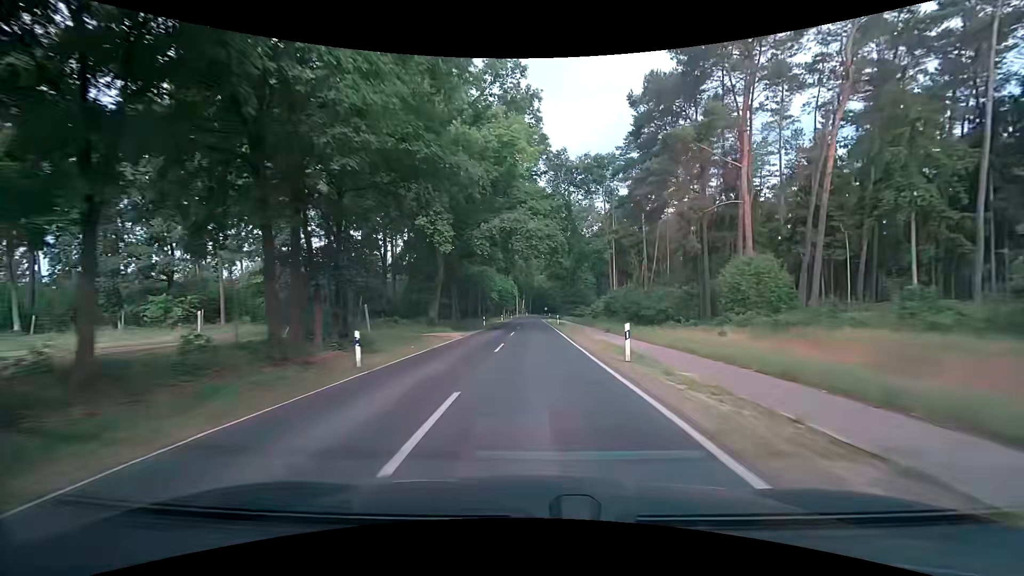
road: secondary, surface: asphalt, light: Day
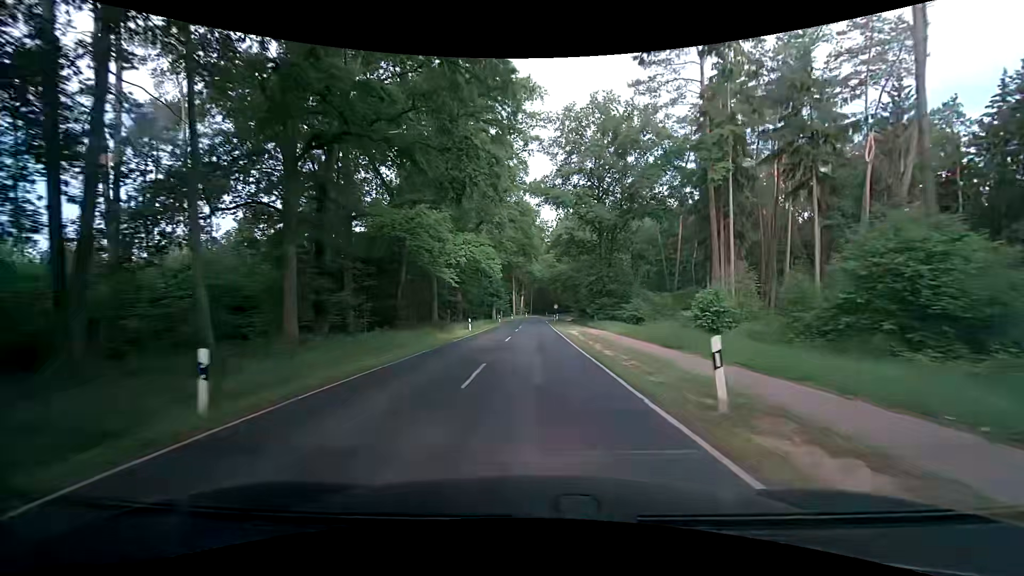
(-0.3, +44.2) m; -1°
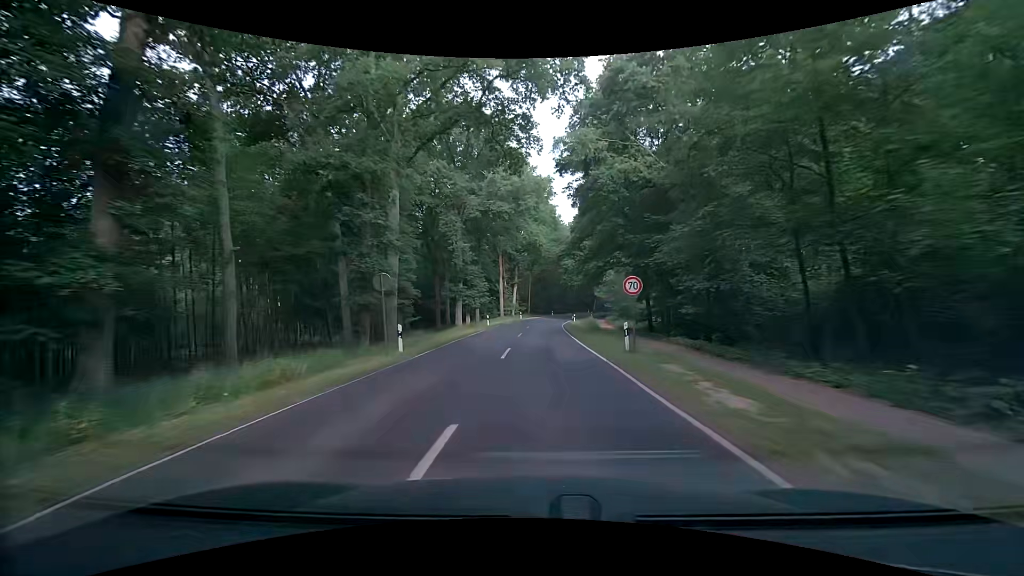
(+0.2, +52.3) m; 0°
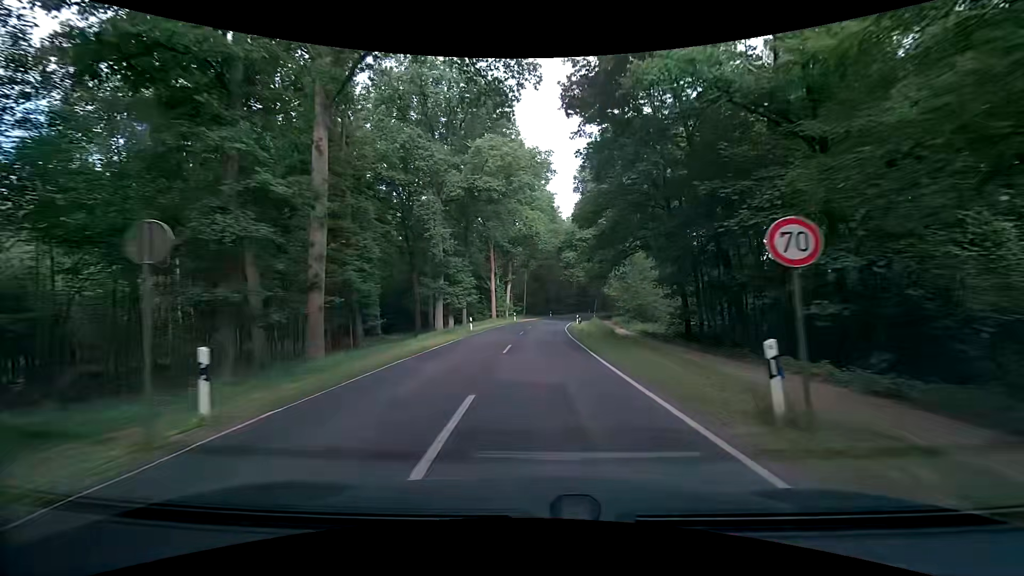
(0.0, +10.1) m; 0°
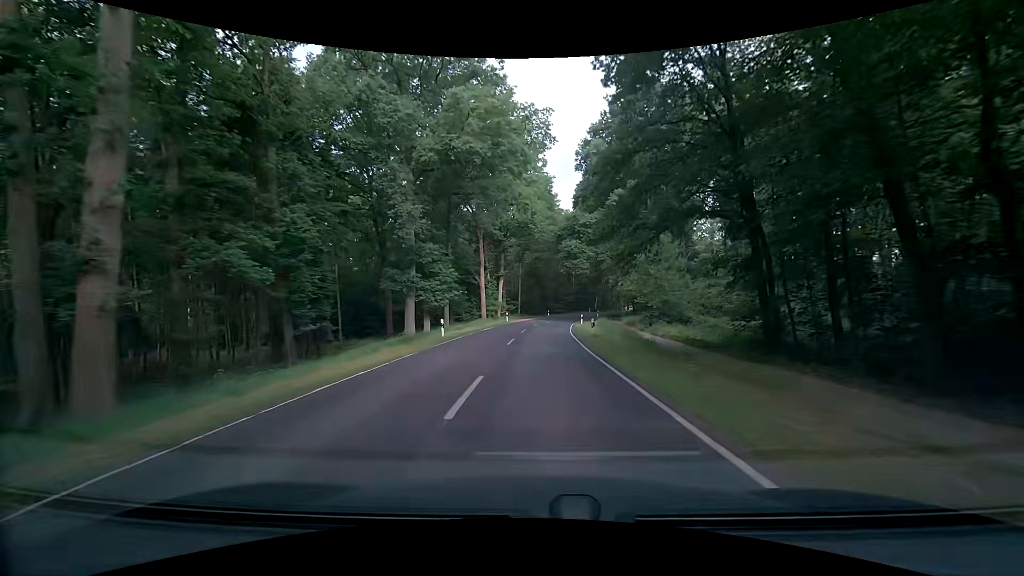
(+0.1, +10.1) m; +1°
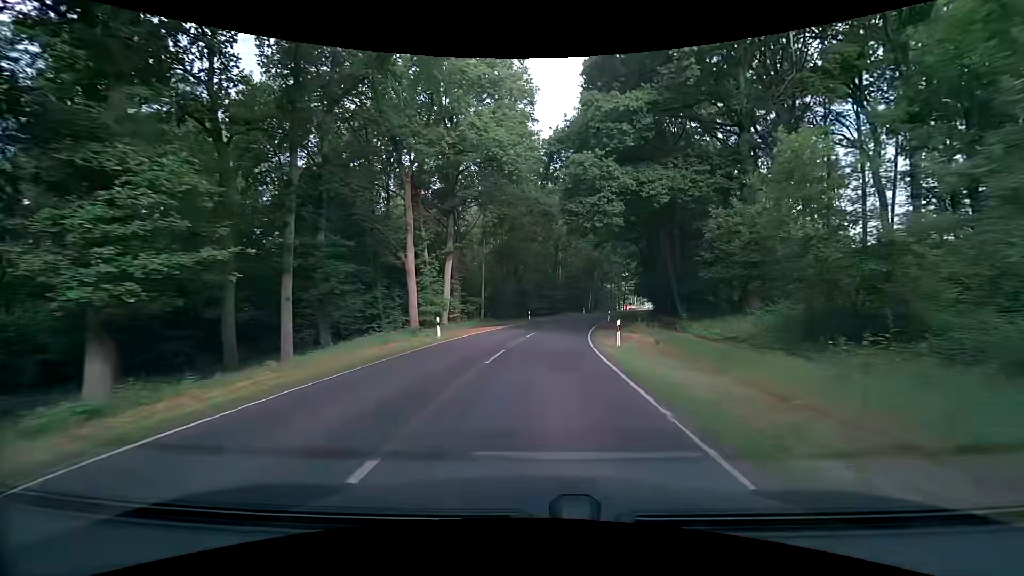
(+0.3, +30.2) m; +2°
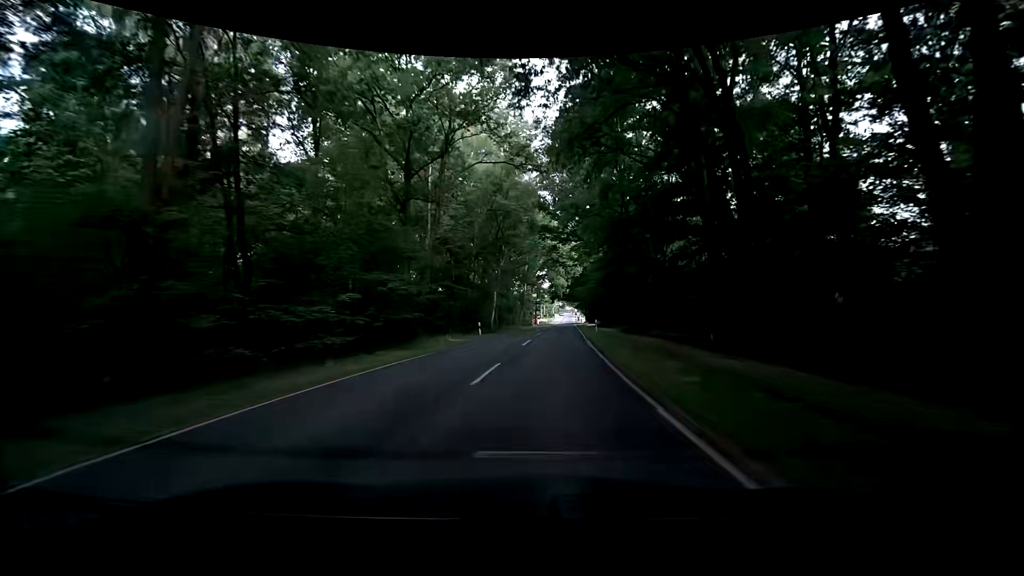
(+4.6, +51.1) m; +11°
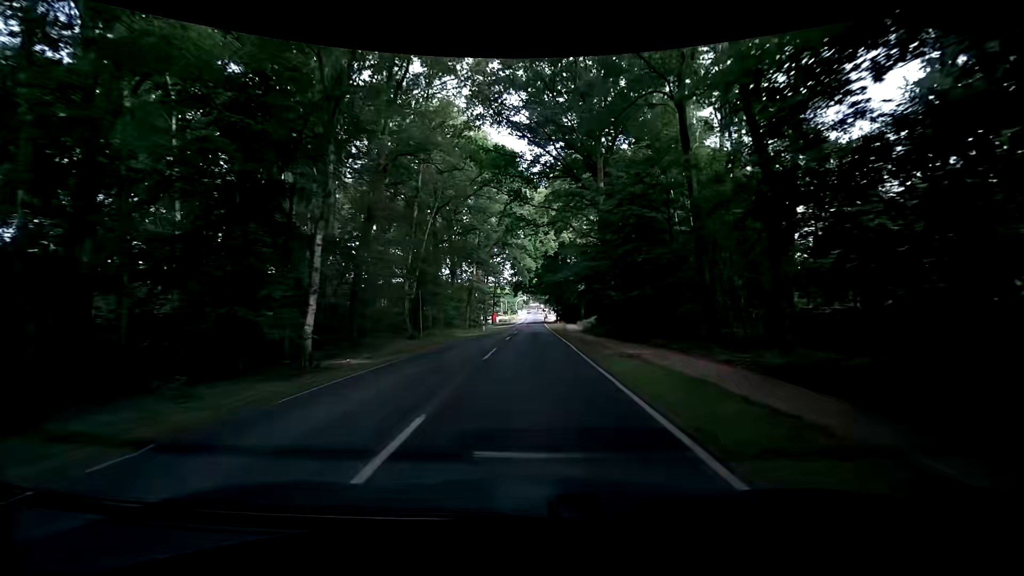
(+1.3, +31.0) m; +5°
(0, +10) (0, +20) (0, +30) (0, +40) (0, +50) (0, +60) (0, +70) (0, +80) (0, +90) (0, +100) m
